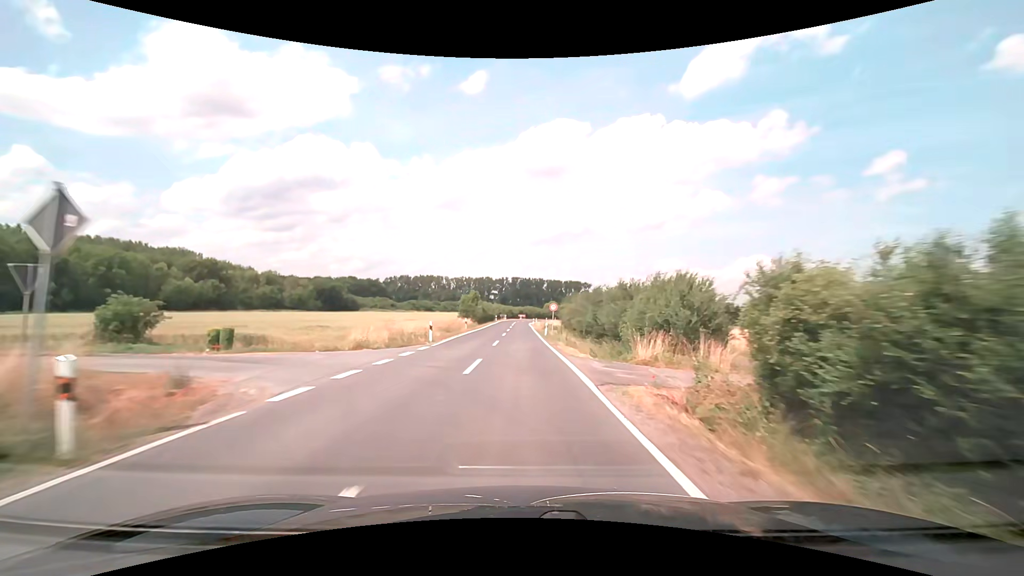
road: secondary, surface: asphalt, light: Day
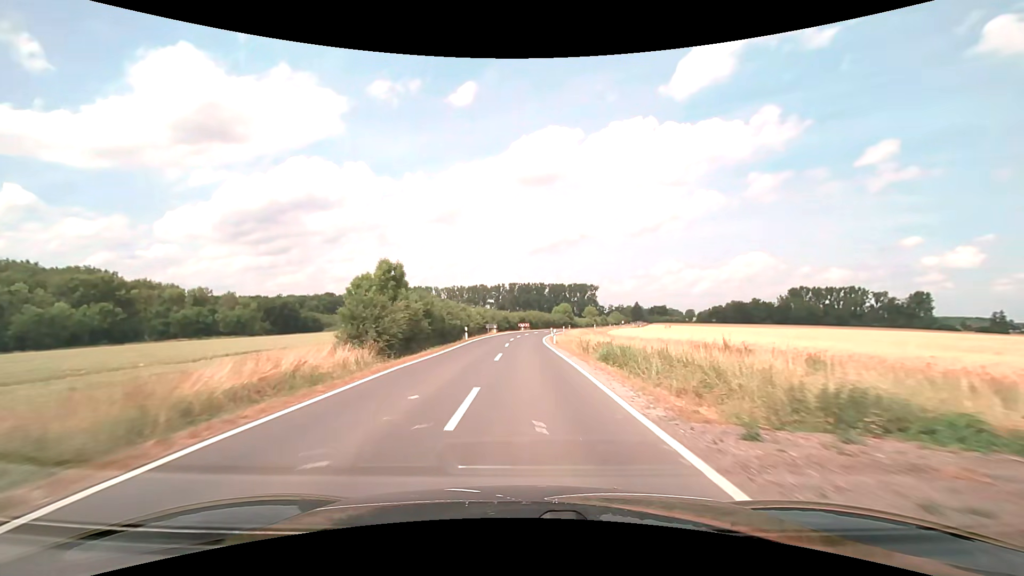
(-0.6, +53.0) m; 0°
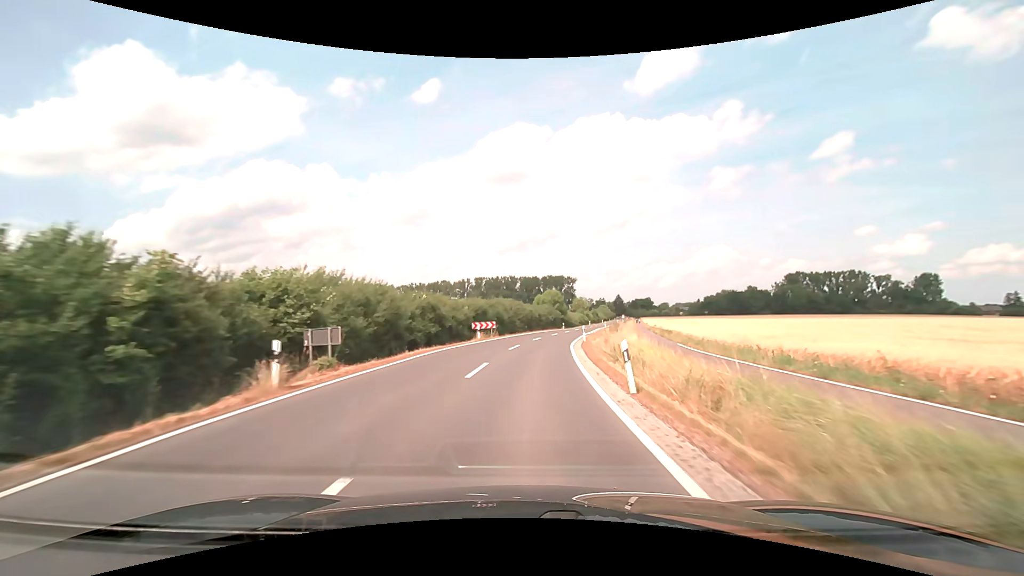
(+0.7, +54.1) m; +3°
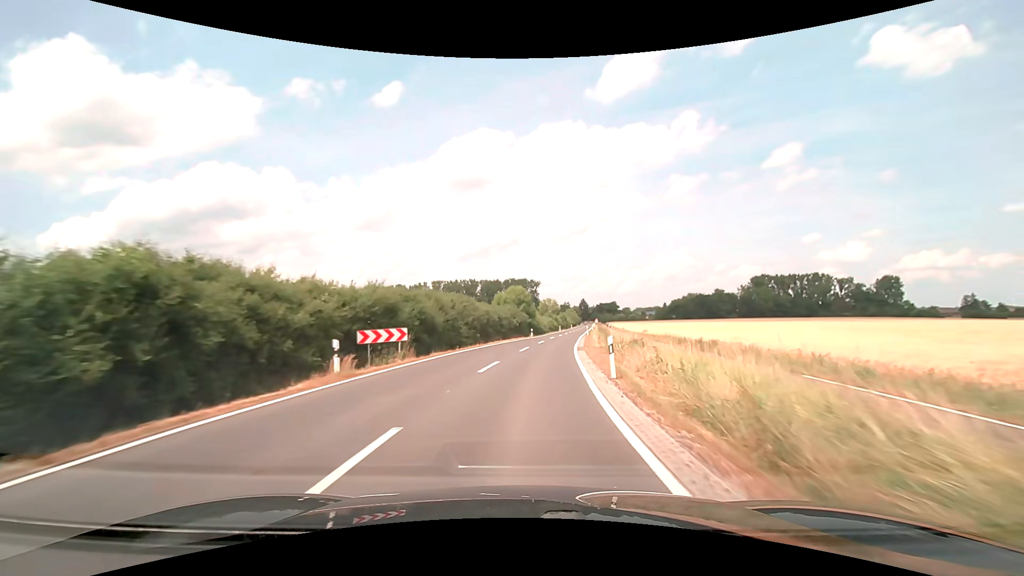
(+0.8, +21.7) m; +4°
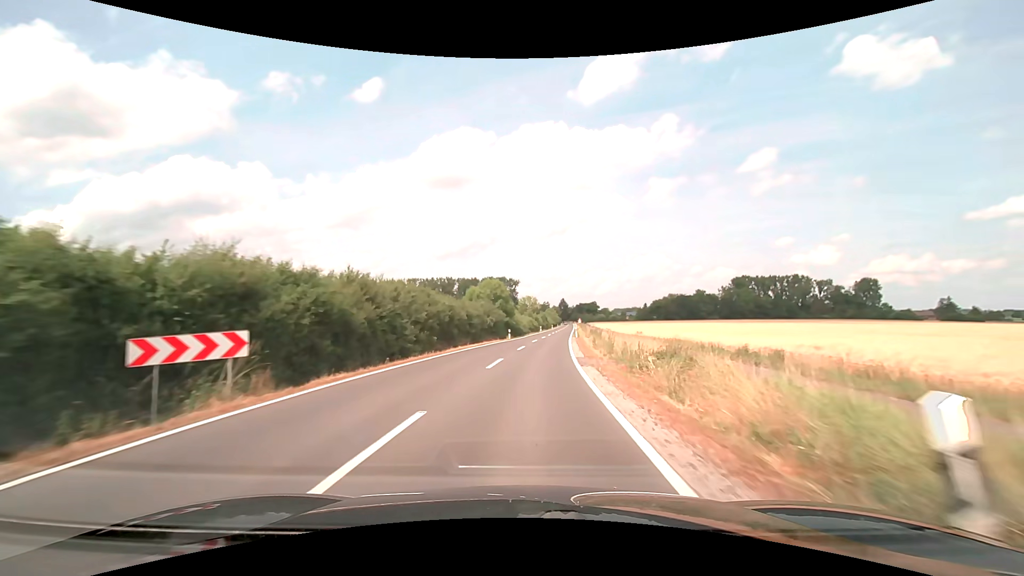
(+0.2, +10.8) m; +2°
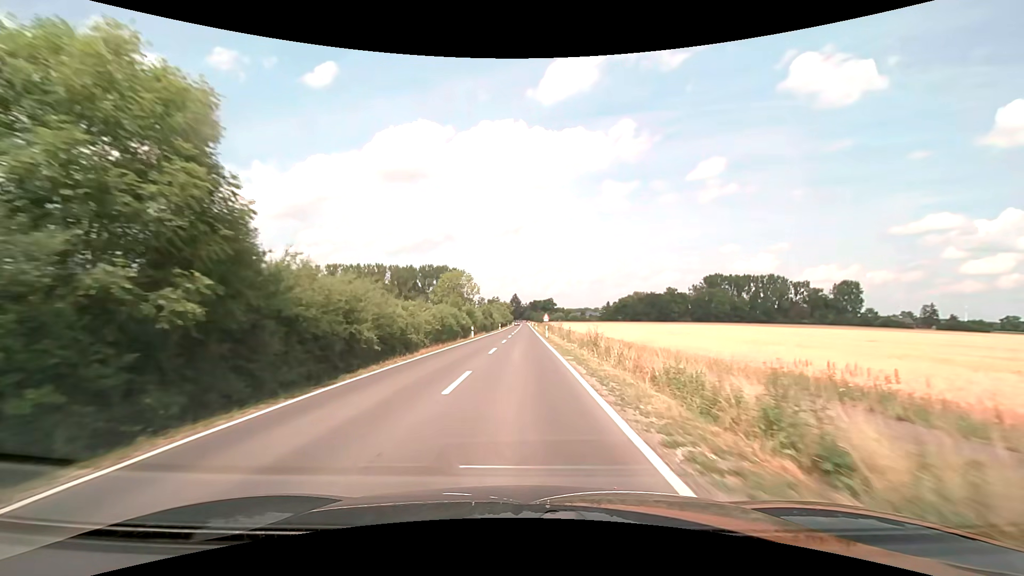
(+3.6, +53.8) m; +6°
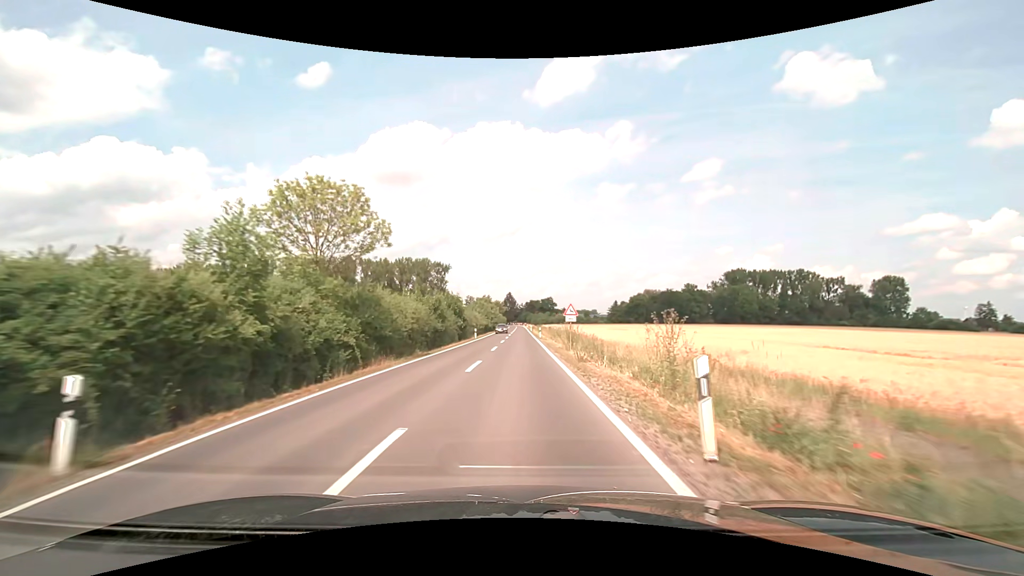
(+0.3, +43.1) m; +1°
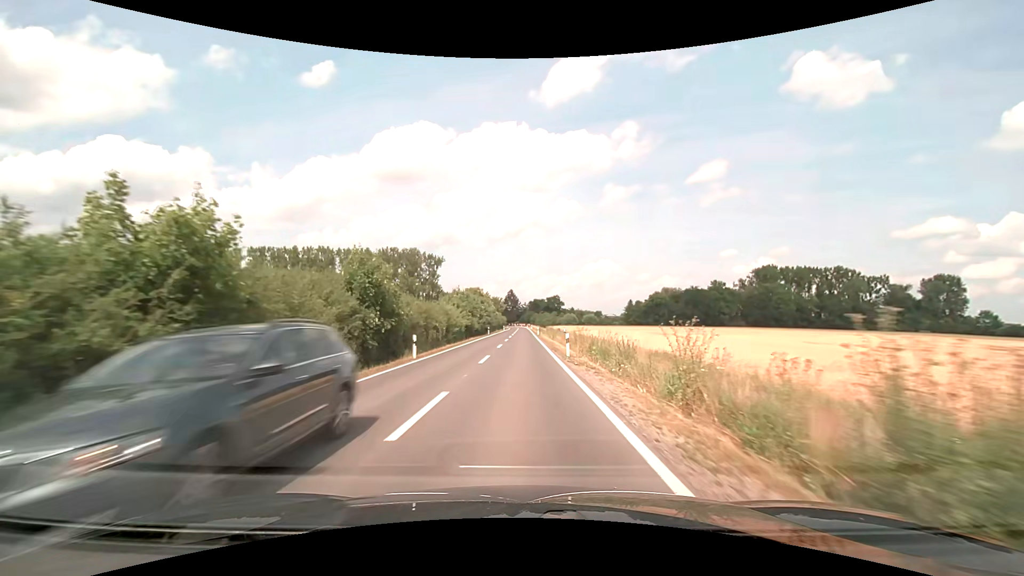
(-0.1, +32.3) m; 0°
(0, +10) (0, +20) (0, +30) (0, +40) (0, +50) (0, +60) (0, +70) (0, +80) (0, +90) (0, +100) m
